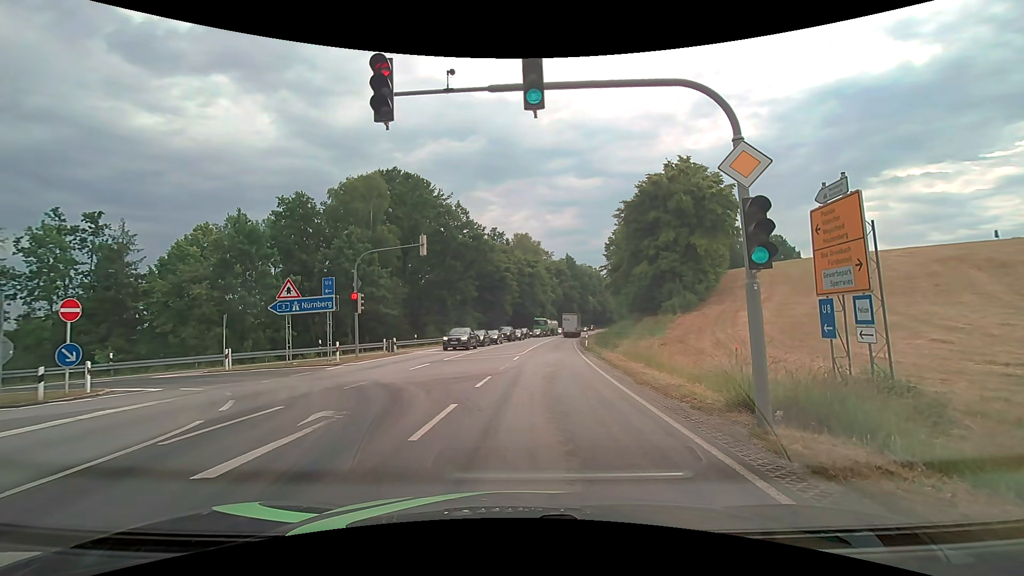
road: primary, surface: asphalt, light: Day
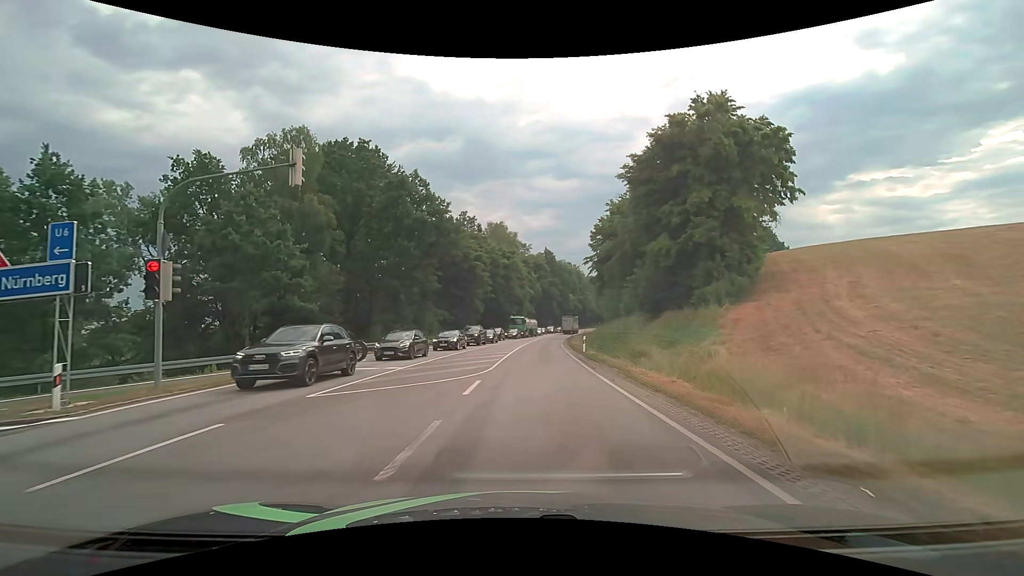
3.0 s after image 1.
(-0.1, +14.0) m; +1°
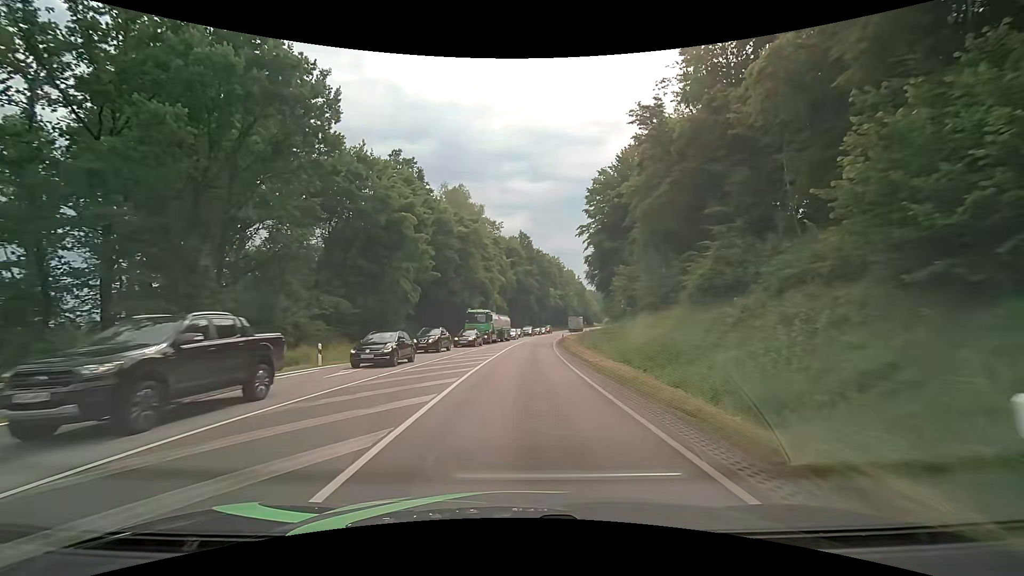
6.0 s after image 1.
(+1.2, +29.7) m; +3°
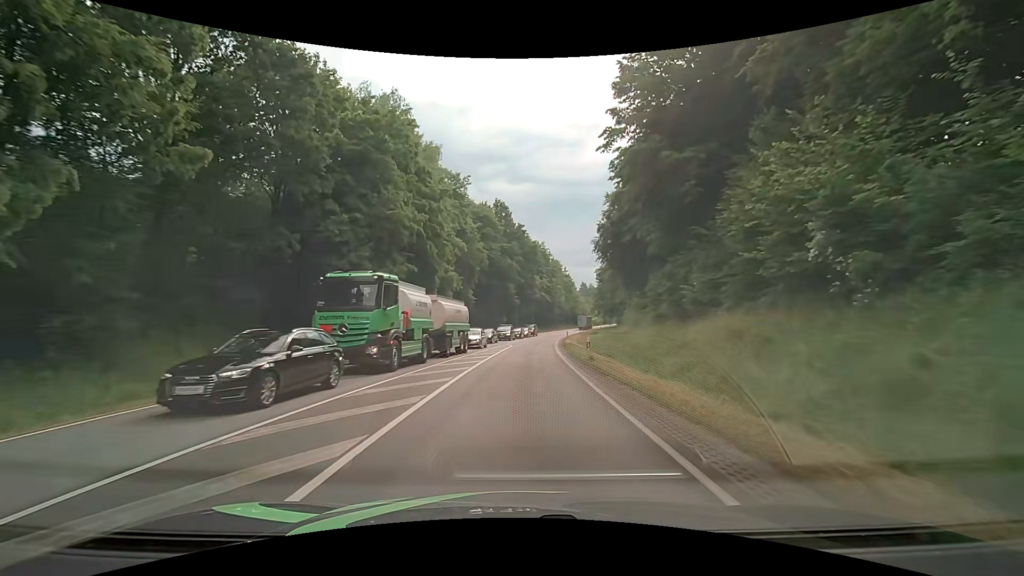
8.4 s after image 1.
(+0.6, +31.6) m; +2°
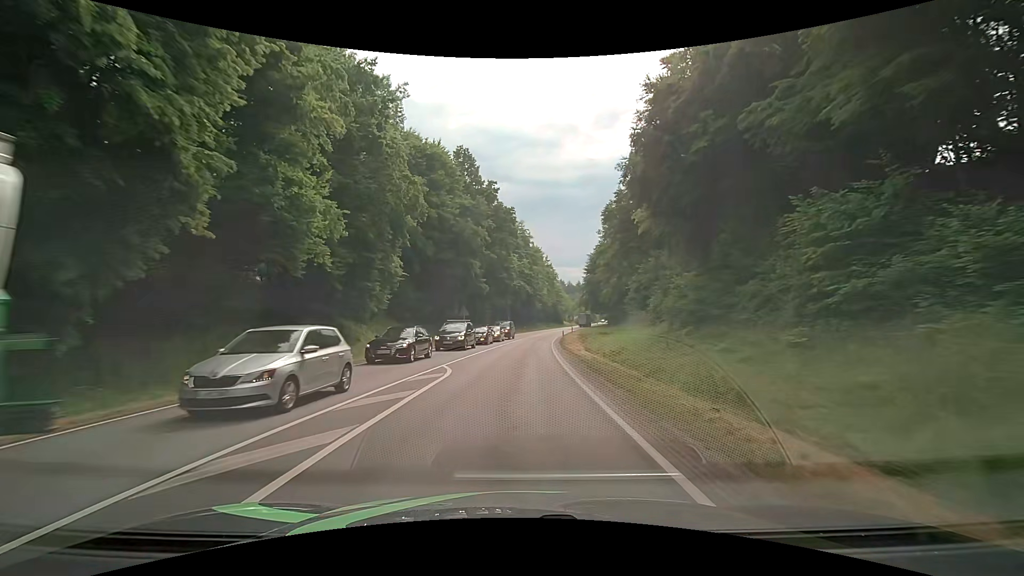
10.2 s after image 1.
(+0.9, +27.1) m; +3°
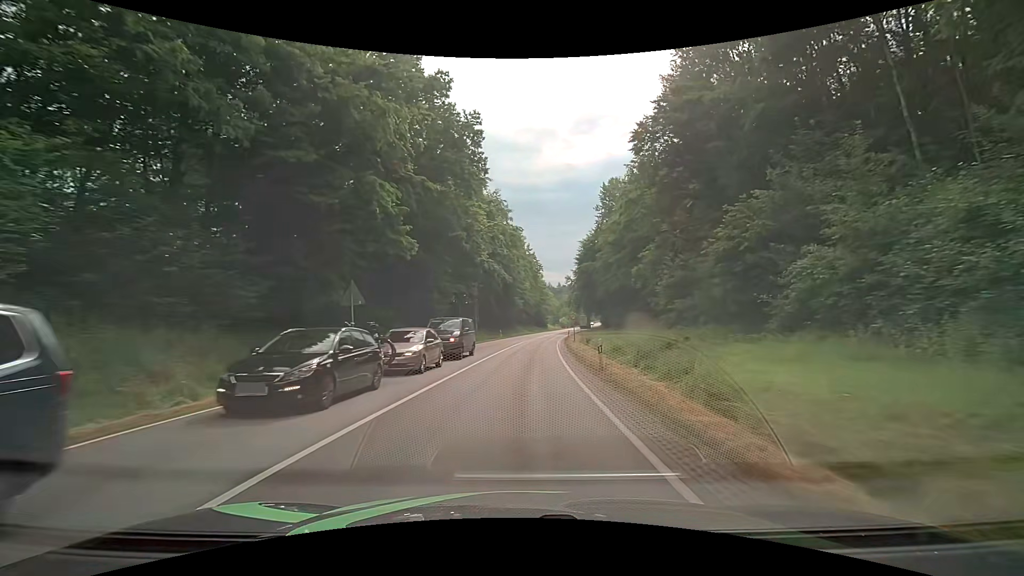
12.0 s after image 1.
(+0.4, +29.0) m; +2°
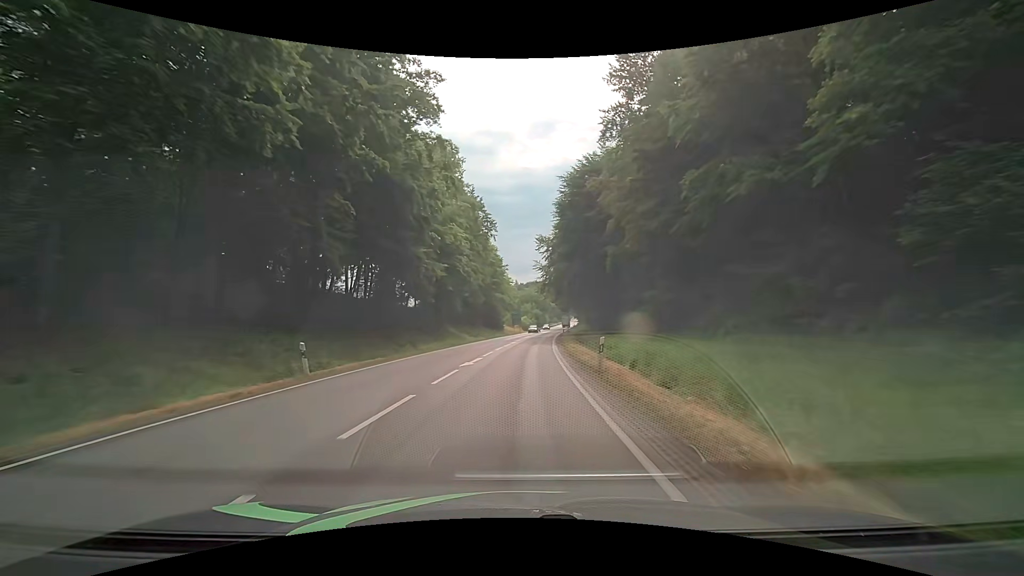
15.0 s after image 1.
(+3.0, +51.6) m; +5°
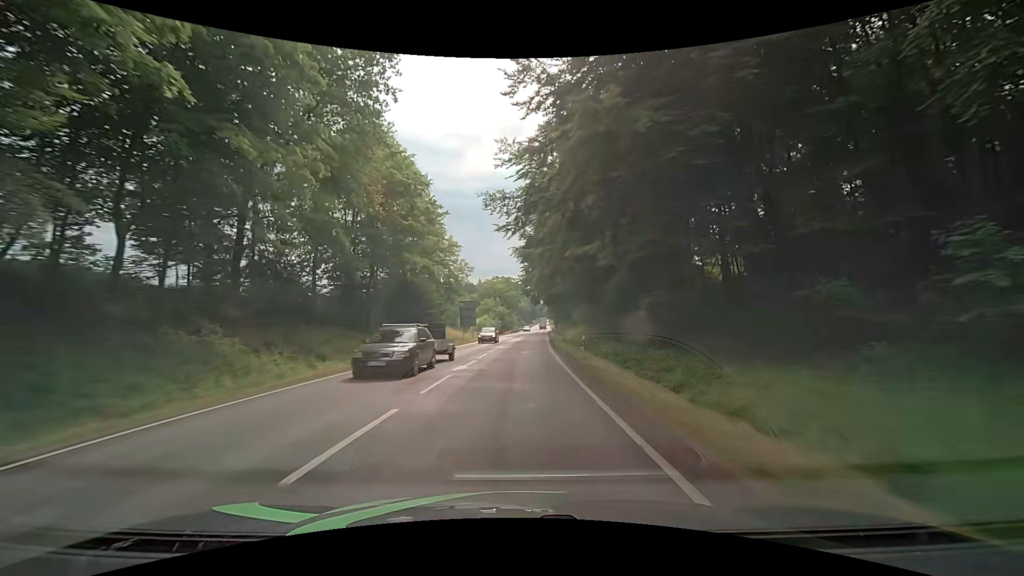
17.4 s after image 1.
(+1.6, +43.7) m; +4°
(0, +10) (0, +20) (+1, +30) (+1, +40) (+1, +50) (+2, +60) (+2, +70) (+3, +80) (+4, +90) (+4, +100) m
